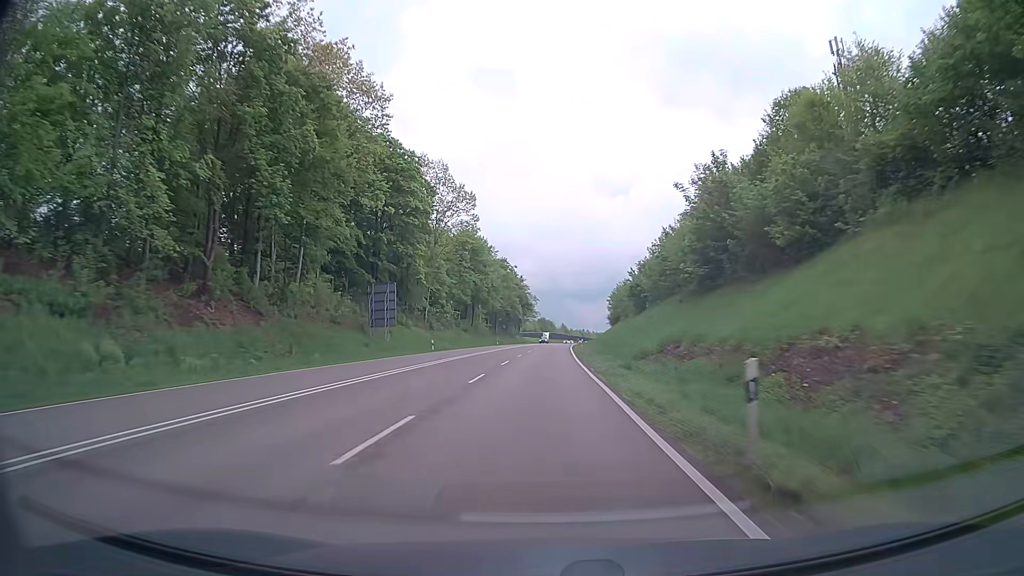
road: trunk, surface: asphalt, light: Day
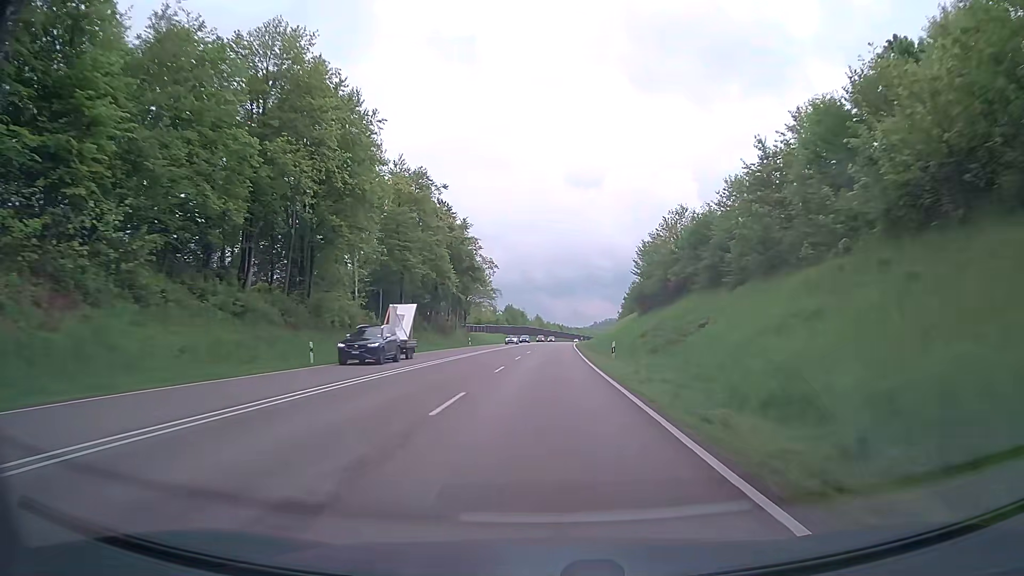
(+1.3, +80.1) m; +2°
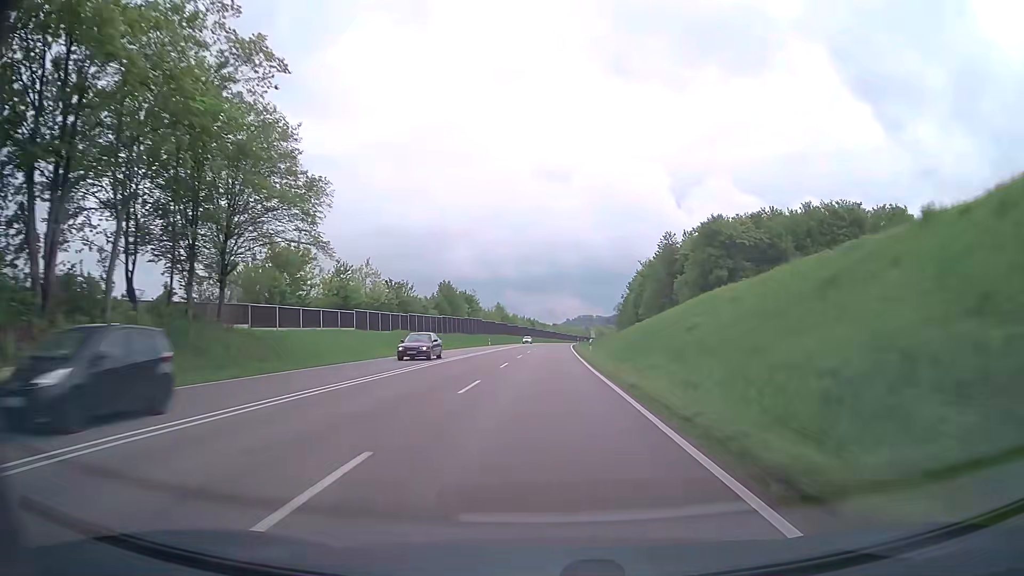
(+2.3, +80.1) m; +2°
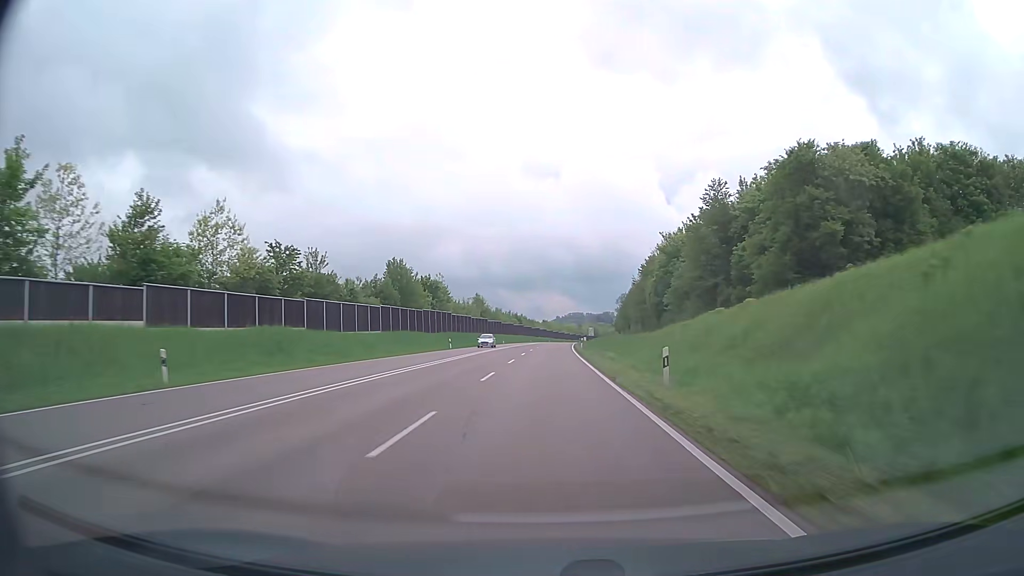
(+0.4, +32.1) m; +1°
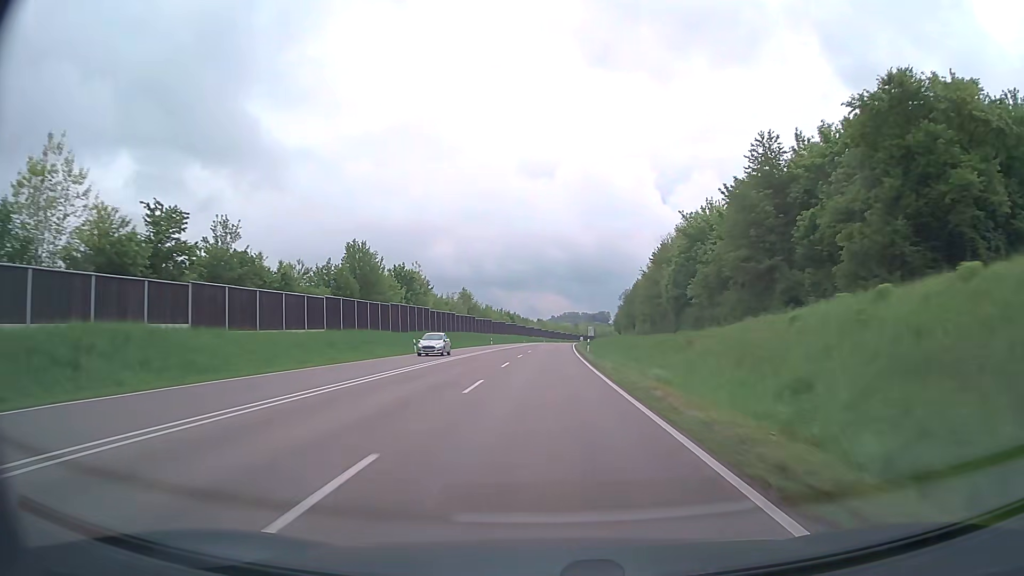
(0.0, +16.0) m; 0°
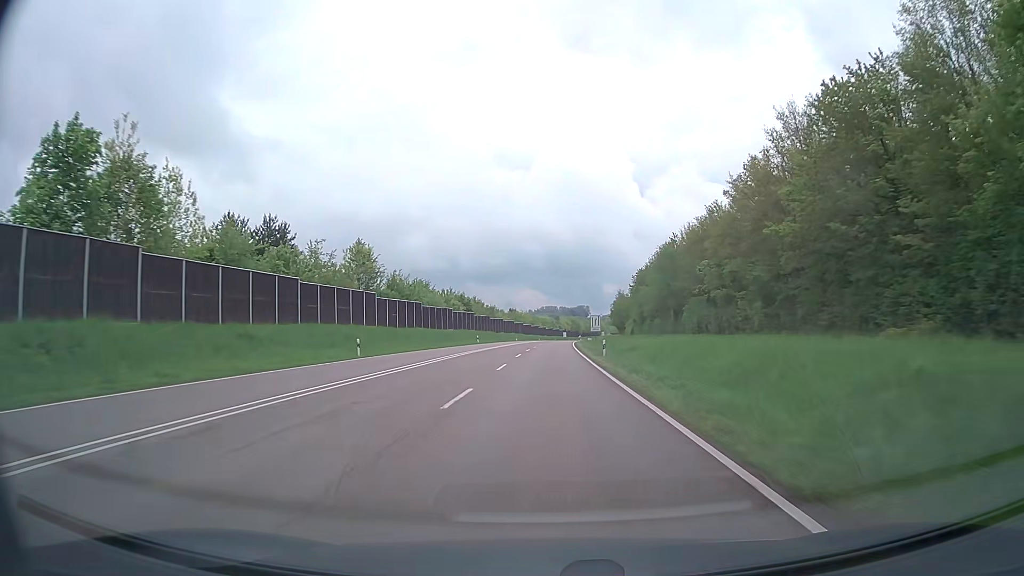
(+1.0, +64.1) m; +2°
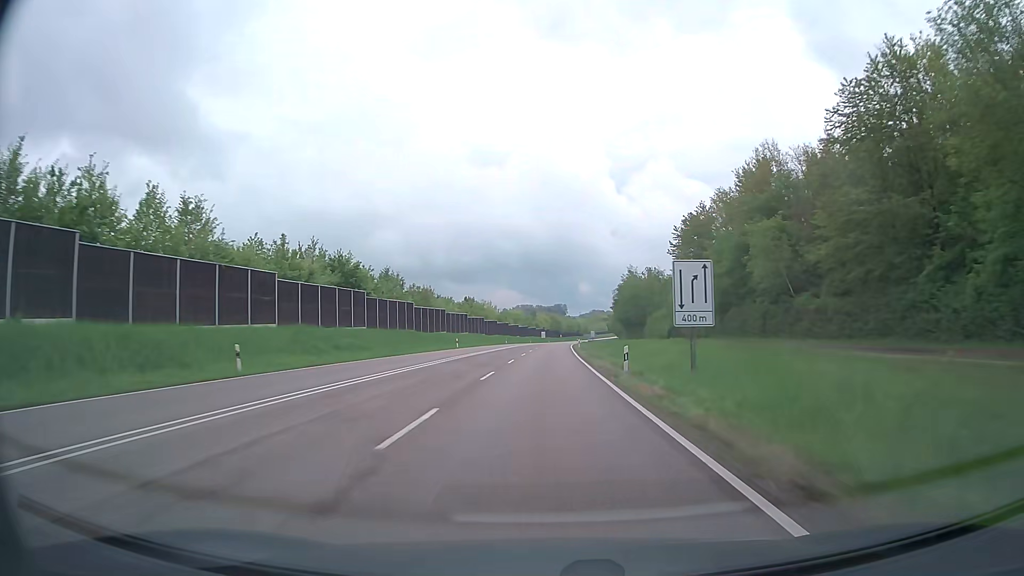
(+1.3, +64.1) m; +2°
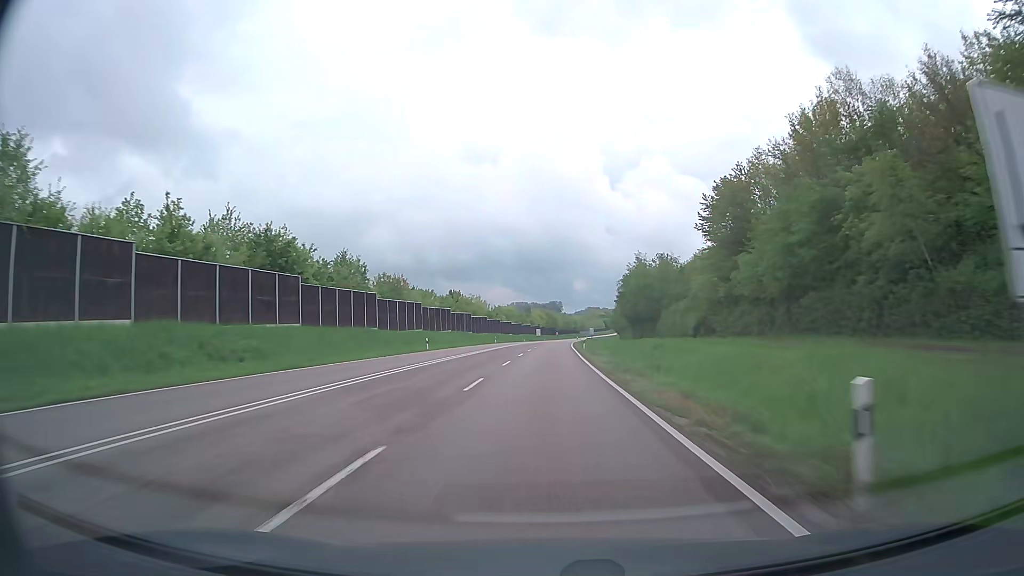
(+0.1, +16.0) m; +1°
(0, +10) (0, +20) (0, +30) (0, +40) (+1, +50) (+1, +60) (+1, +70) (+2, +80) (+2, +90) (+2, +100) m
